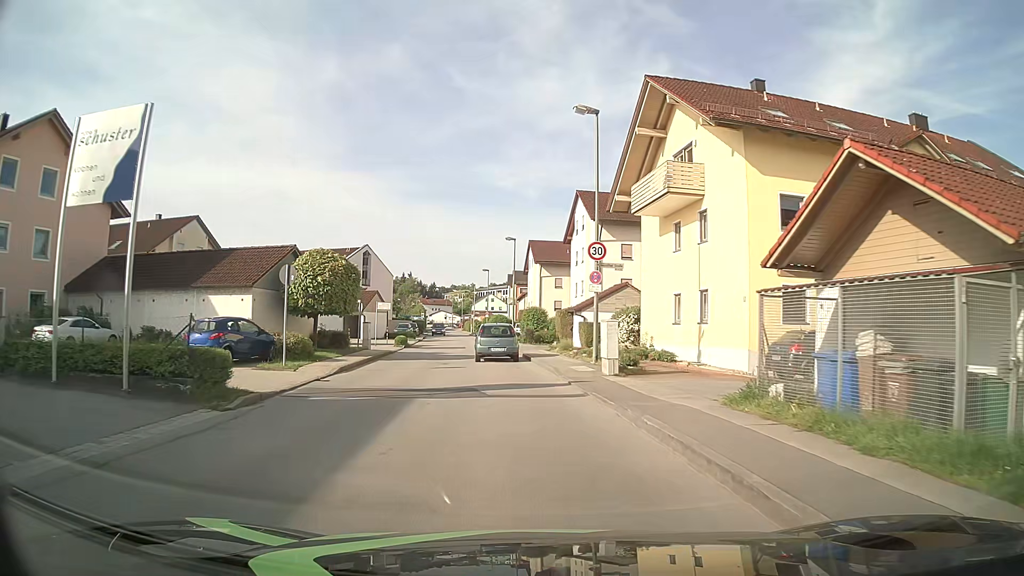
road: unclassified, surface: asphalt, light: Day
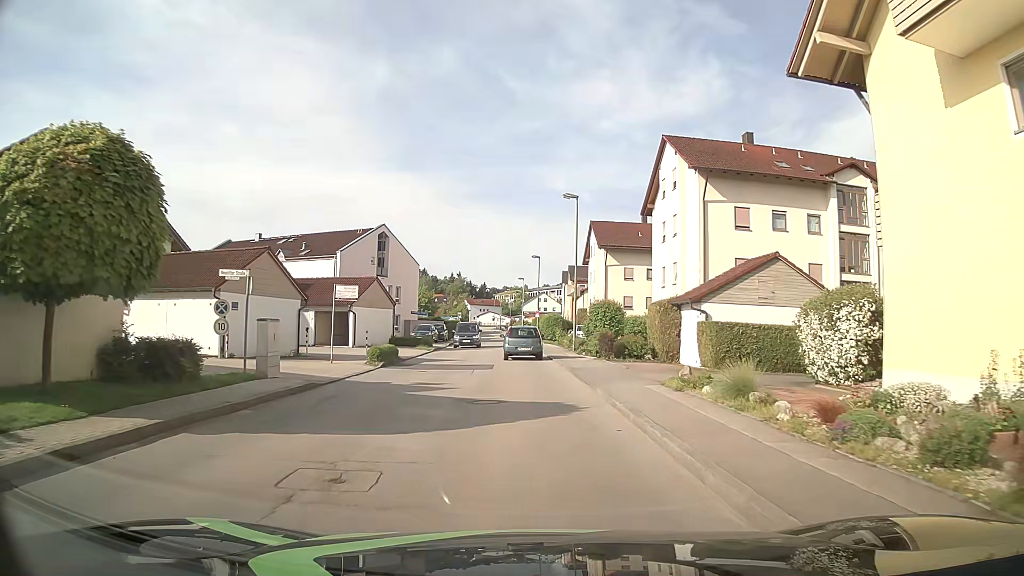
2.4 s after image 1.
(-0.9, +18.4) m; -5°
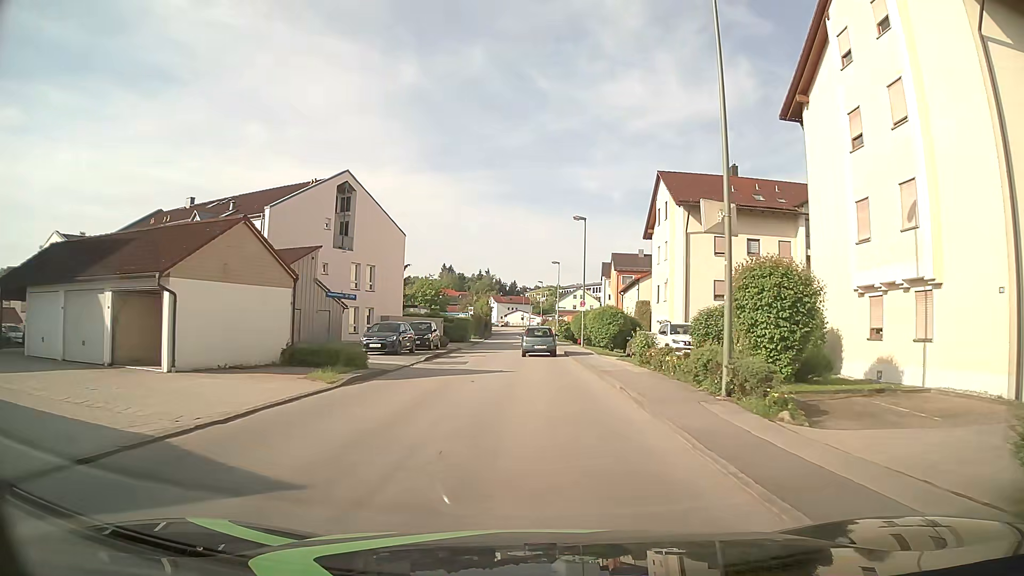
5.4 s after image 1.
(-0.7, +23.3) m; -3°
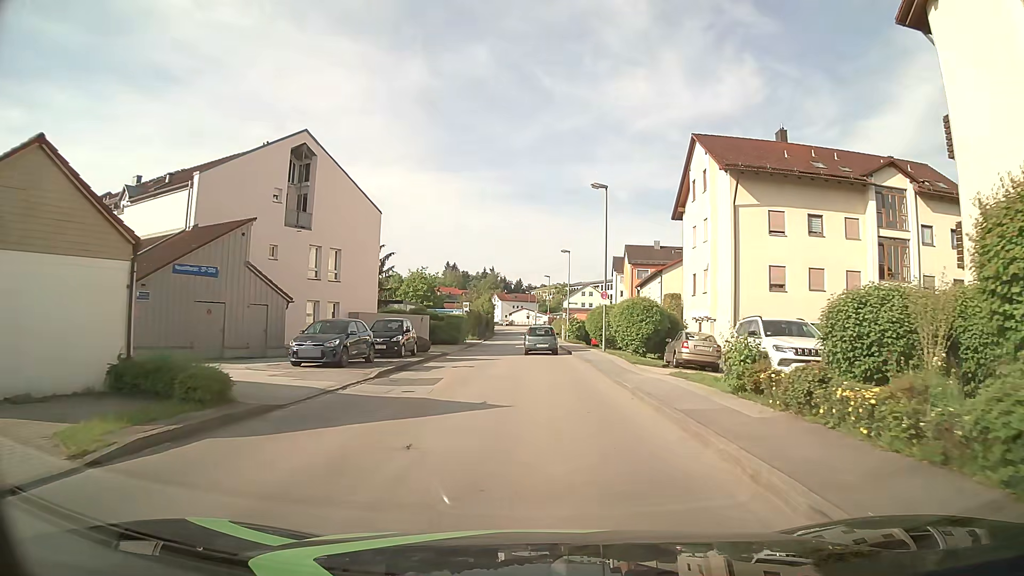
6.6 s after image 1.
(0.0, +9.5) m; 0°
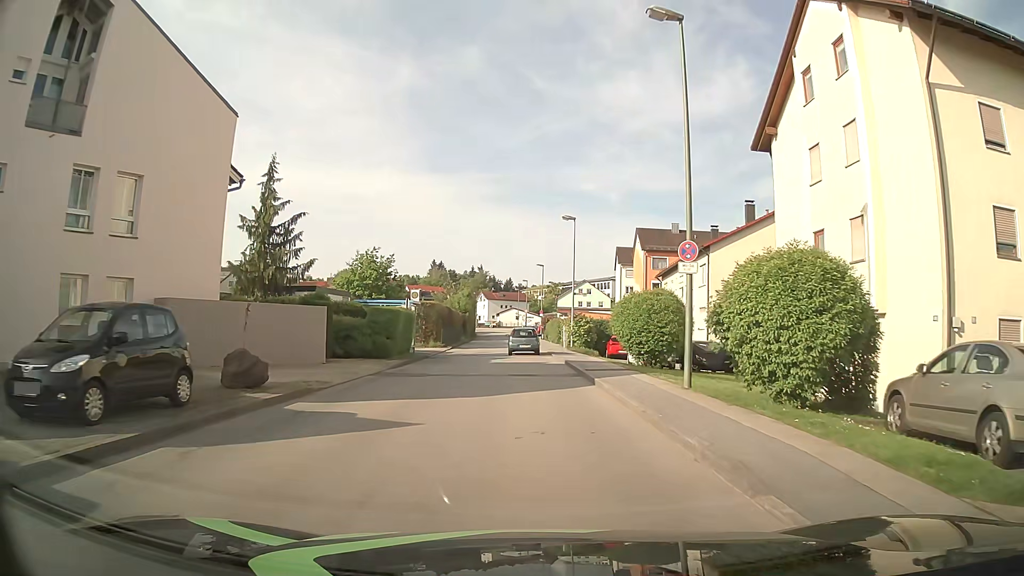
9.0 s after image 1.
(+0.1, +19.1) m; 0°
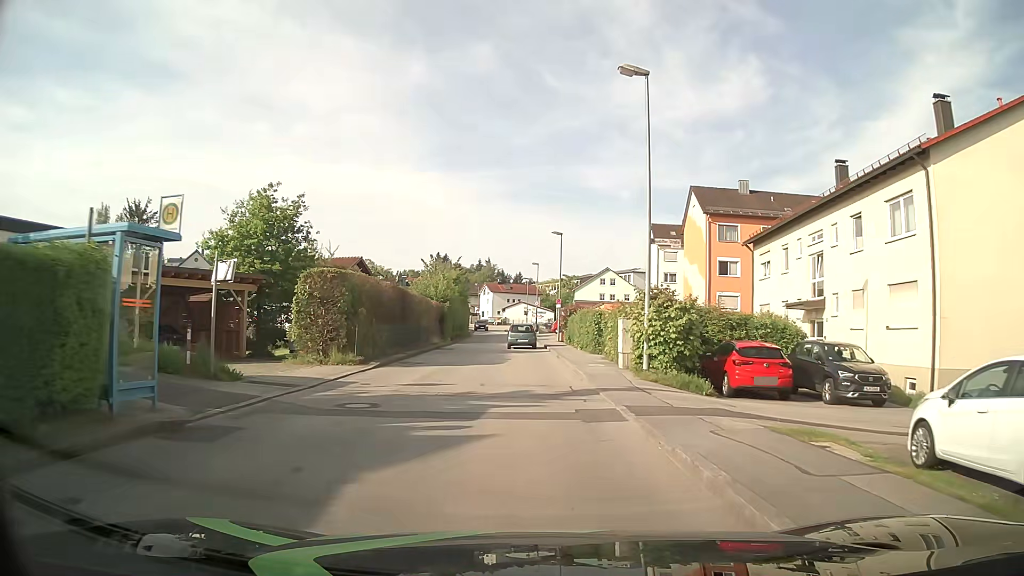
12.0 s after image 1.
(0.0, +23.9) m; -1°
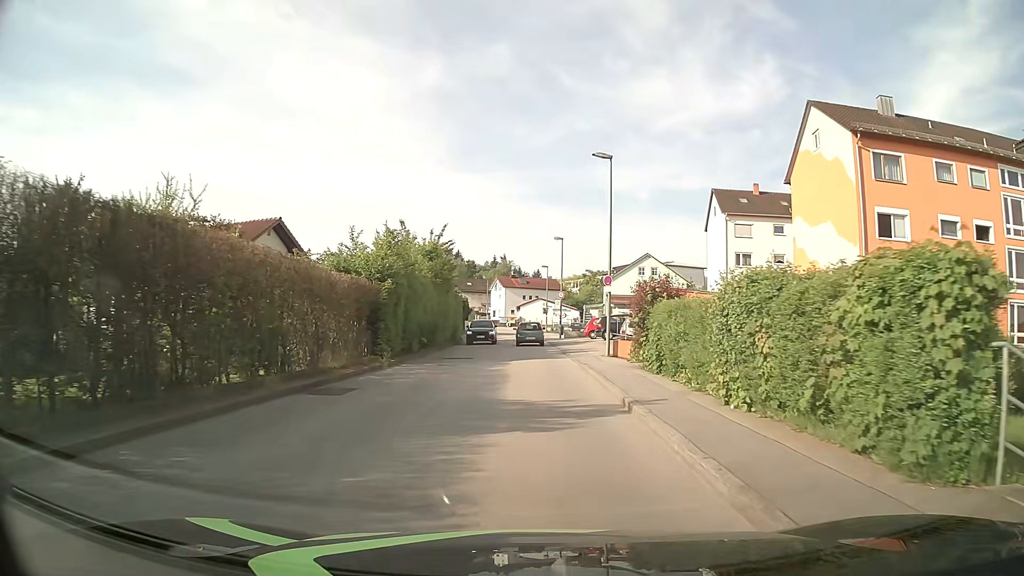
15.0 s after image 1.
(-0.2, +23.9) m; -1°
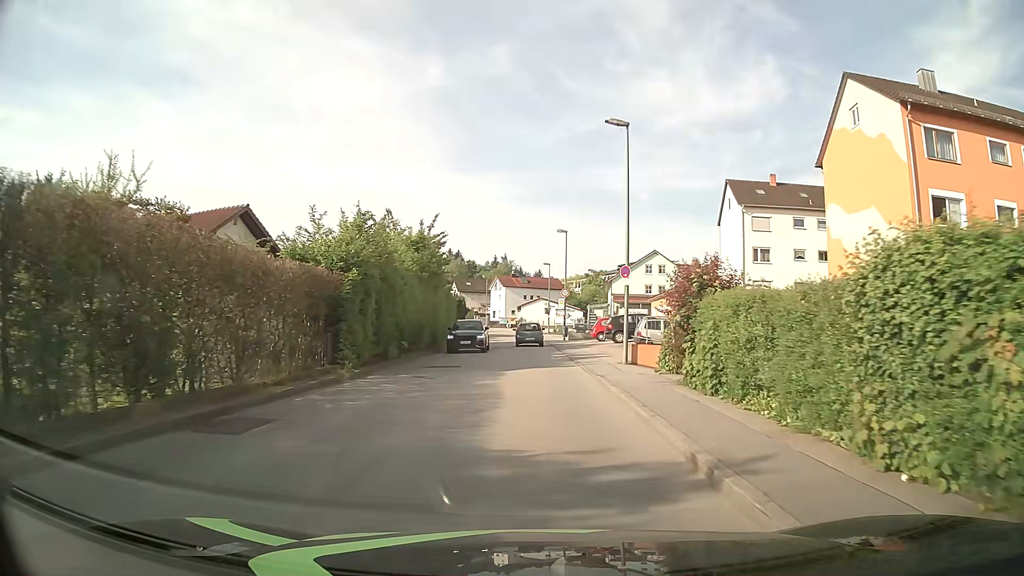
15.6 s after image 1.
(0.0, +4.8) m; 0°
(0, +10) (0, +20) (0, +30) (0, +40) (0, +50) (0, +60) (-1, +70) (-2, +80) (-4, +90) (-7, +99) m
